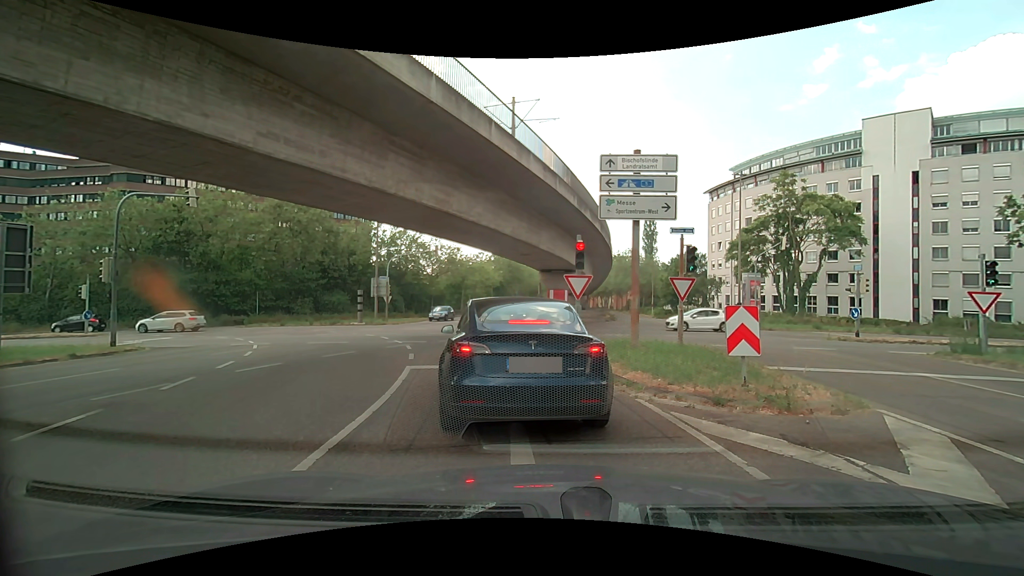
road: secondary_link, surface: asphalt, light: Day
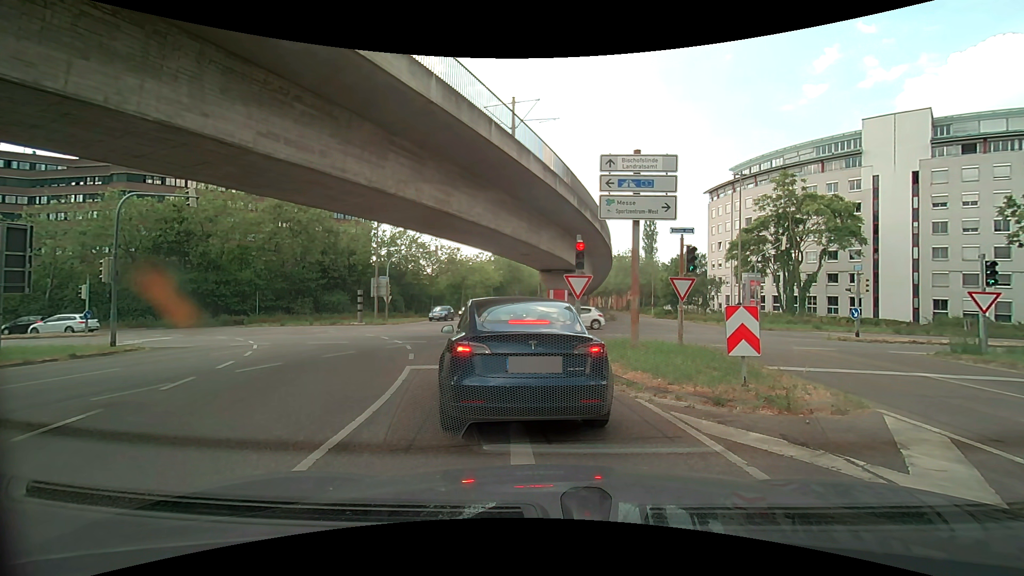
(0.0, 0.0) m; 0°
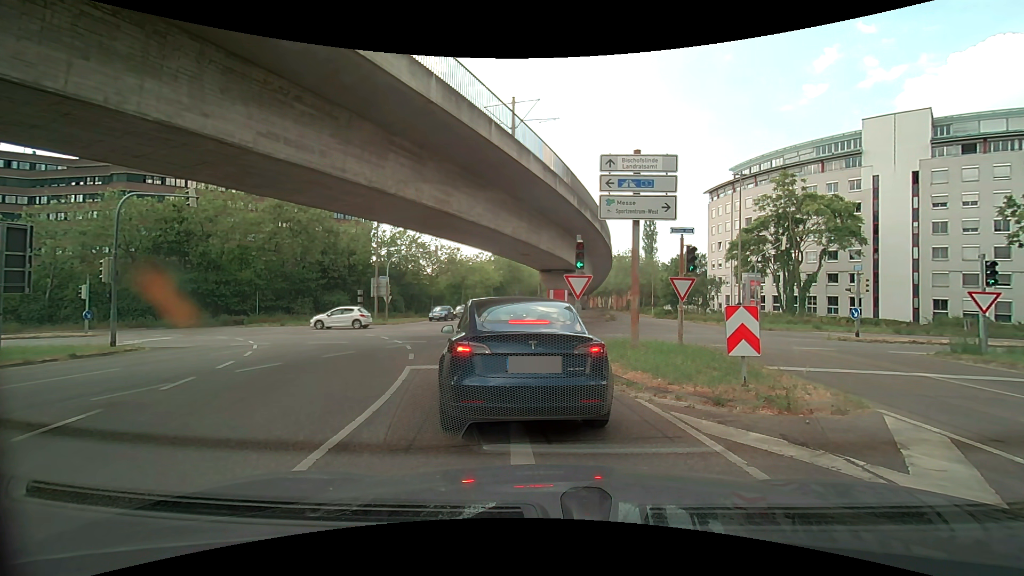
(0.0, 0.0) m; 0°
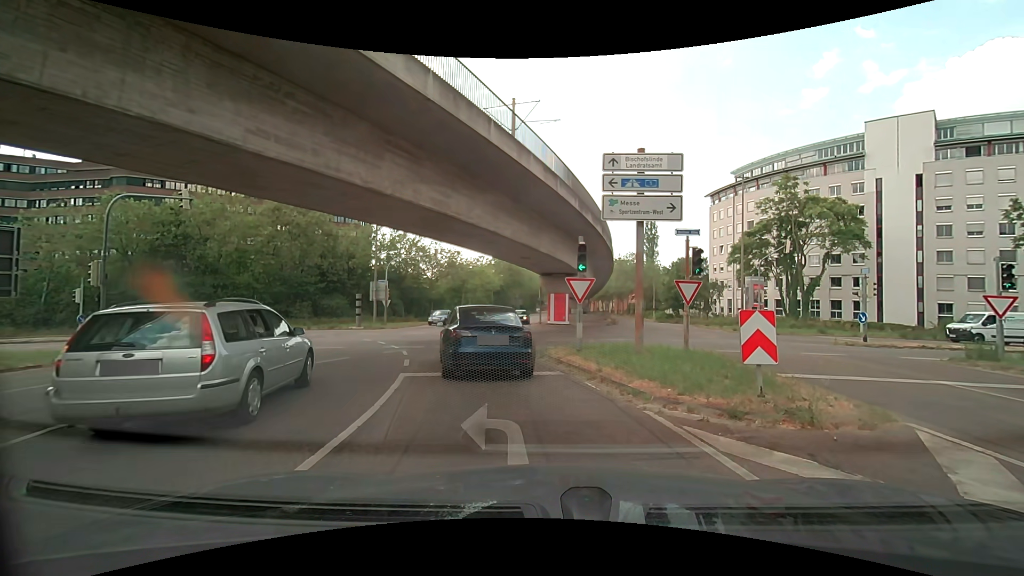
(0.0, +0.6) m; -1°
